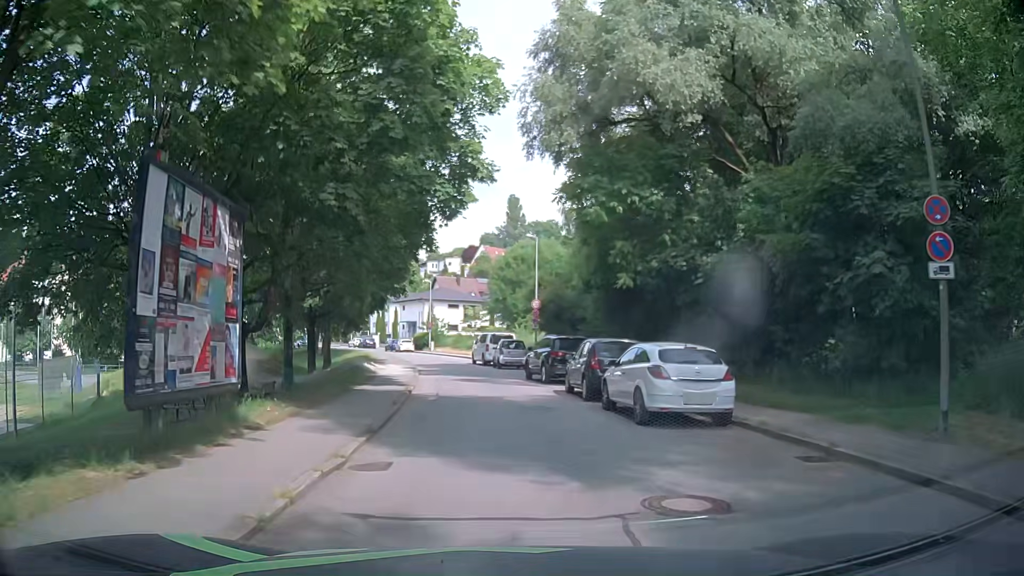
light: Day
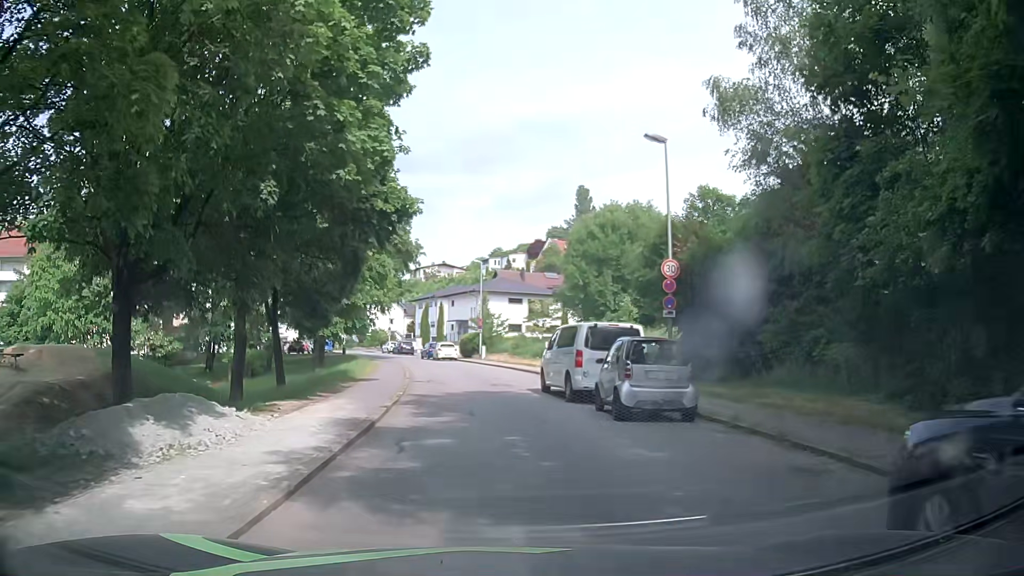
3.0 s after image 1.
(-0.8, +22.3) m; -6°
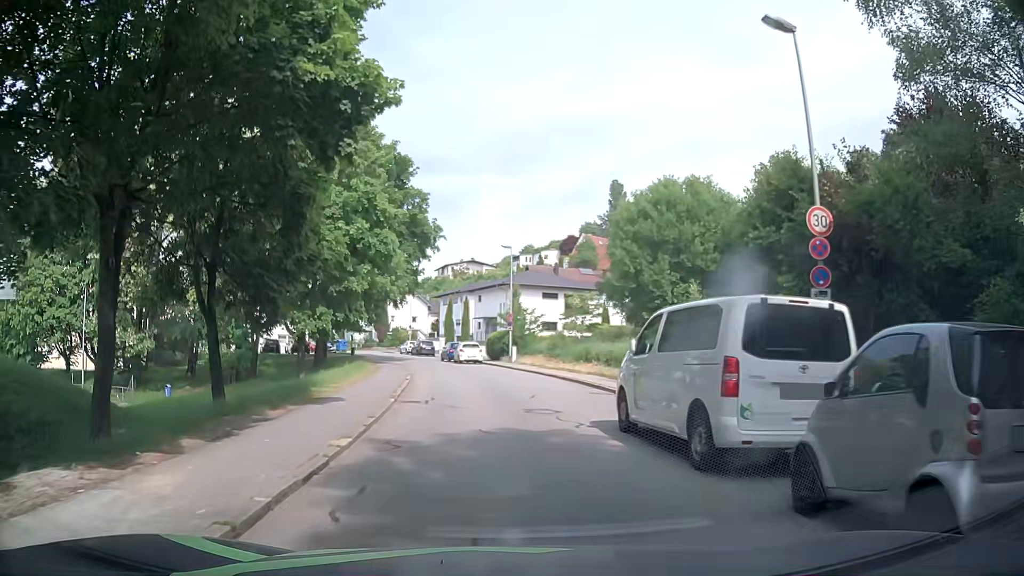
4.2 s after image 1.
(-0.1, +8.9) m; -2°
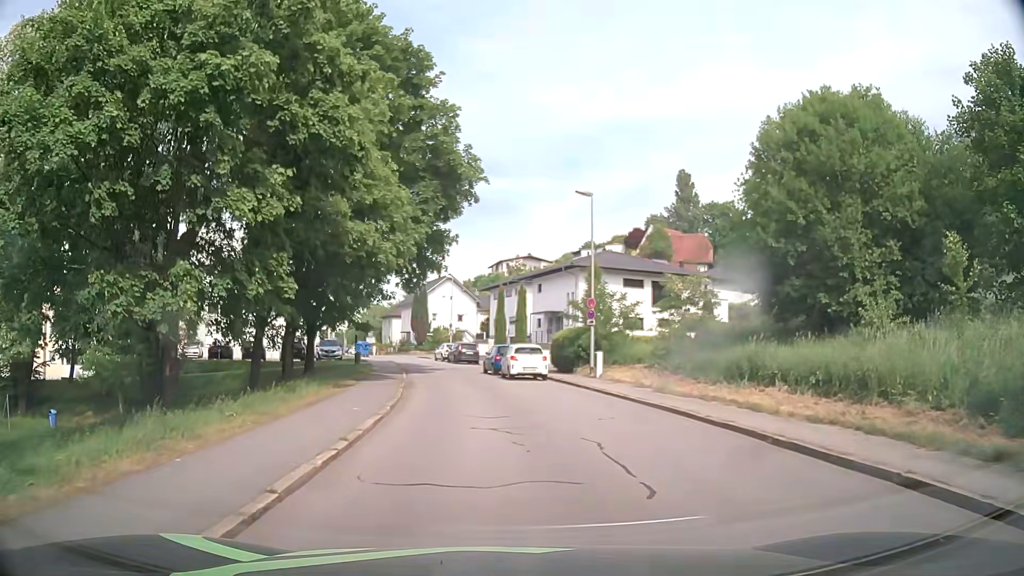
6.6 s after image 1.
(-0.7, +17.8) m; -4°
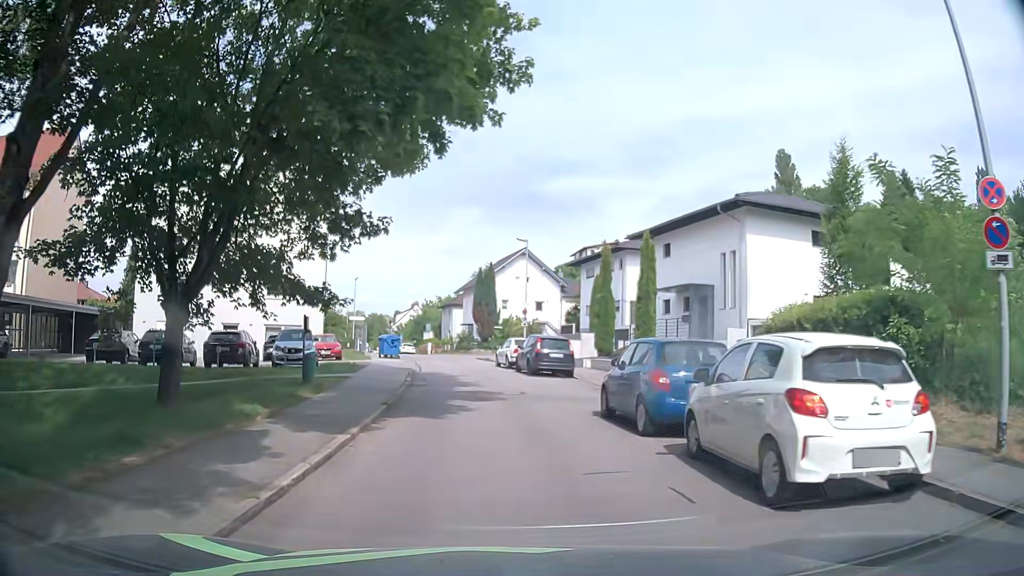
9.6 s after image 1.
(-1.3, +22.3) m; -7°
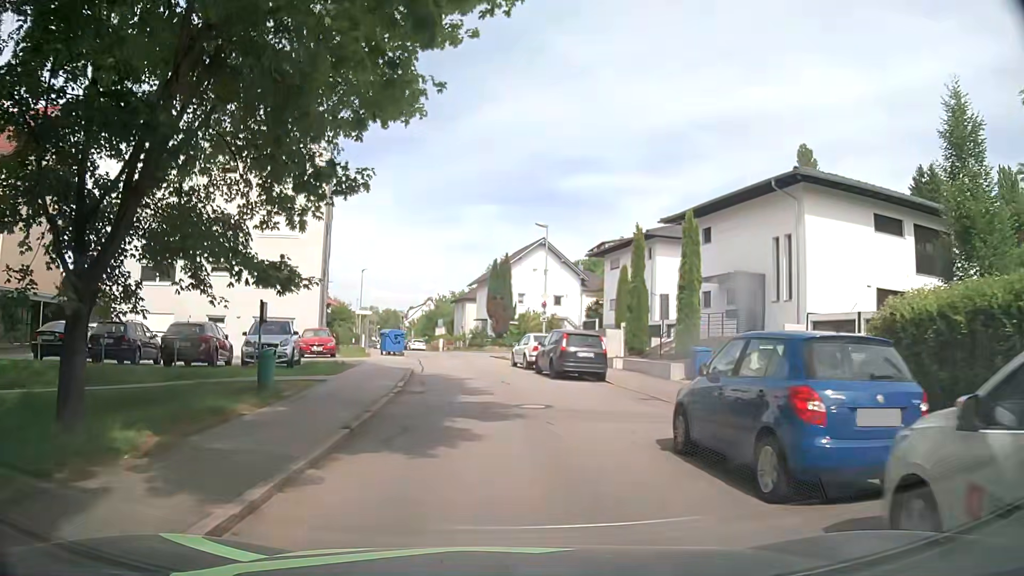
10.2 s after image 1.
(0.0, +4.5) m; -2°
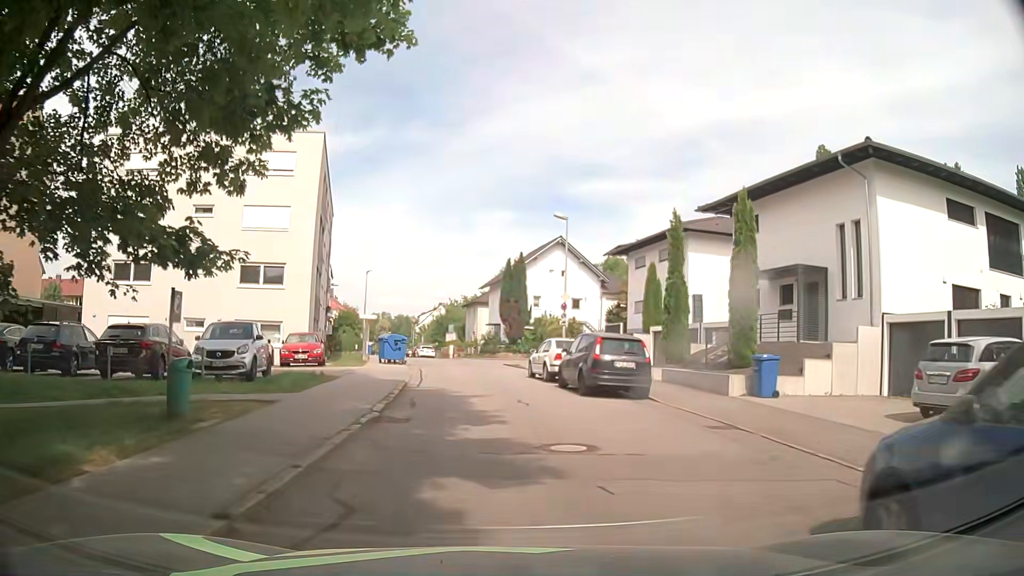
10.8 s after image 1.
(+0.1, +4.5) m; 0°
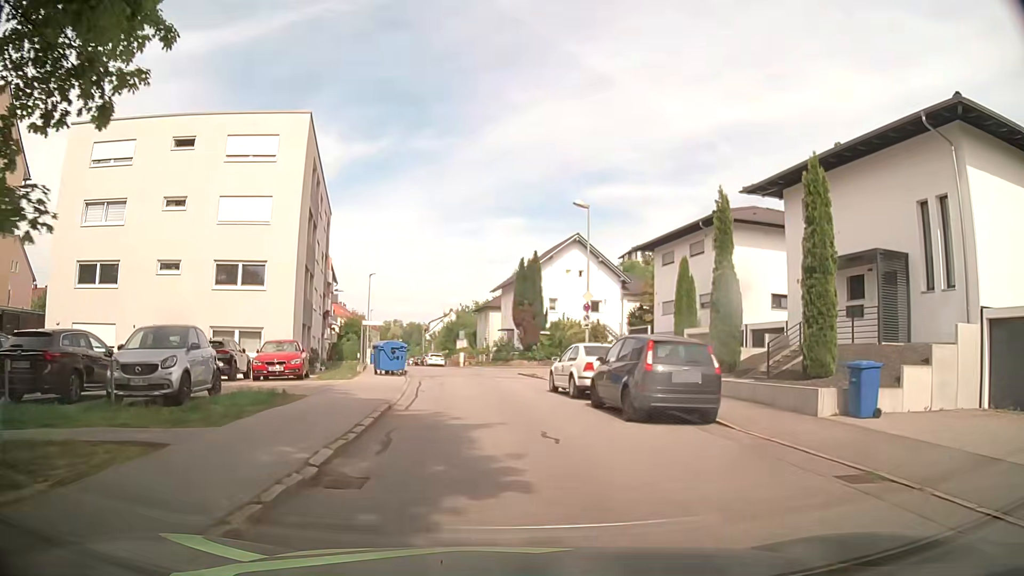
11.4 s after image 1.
(-0.1, +4.5) m; -2°
(0, +10) (-1, +20) (-2, +30) (-3, +40) (-5, +50) (-7, +59) (-9, +69) (-12, +79) (-14, +89) (-15, +99) m
